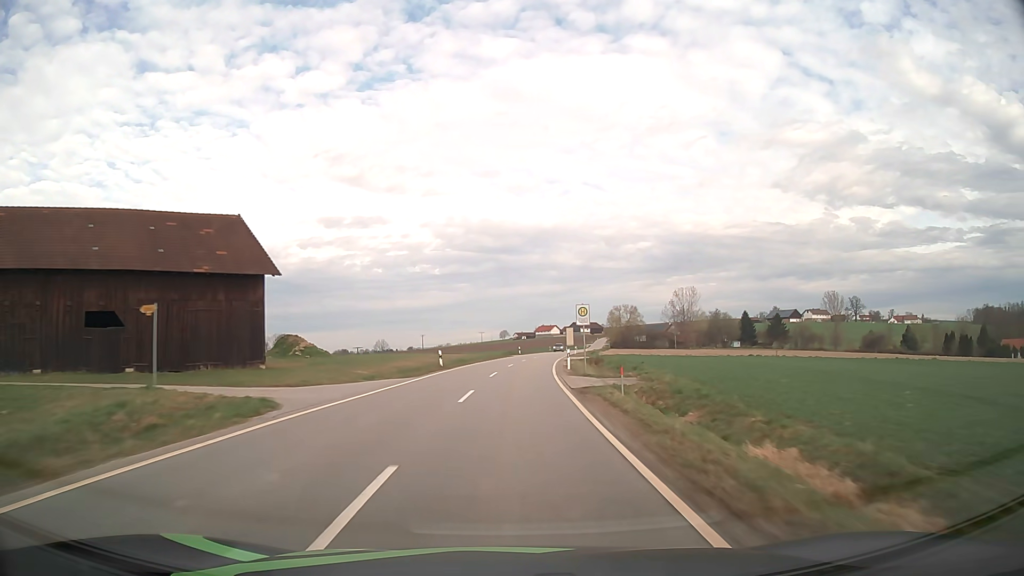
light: Day
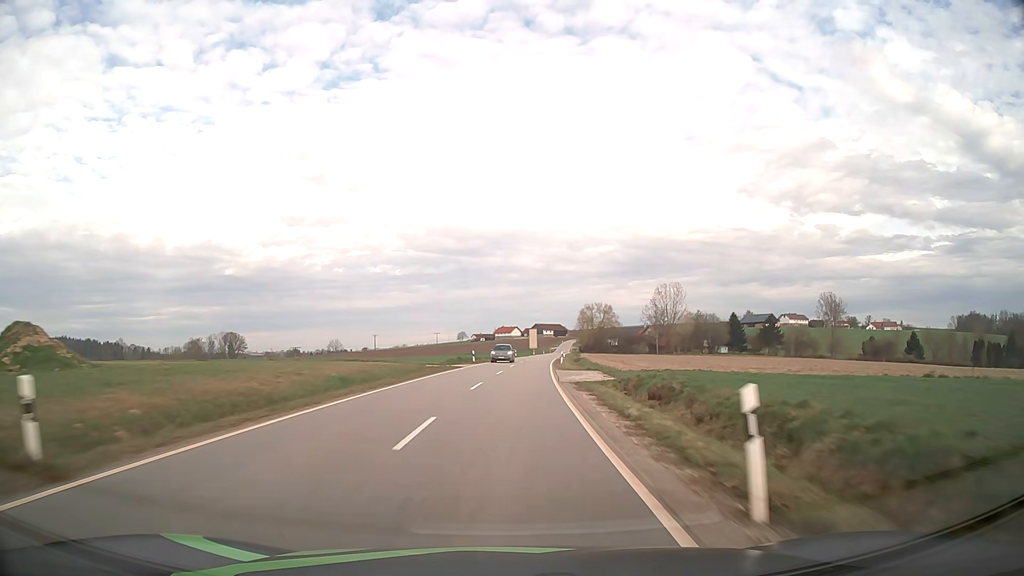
(+0.9, +31.3) m; +3°
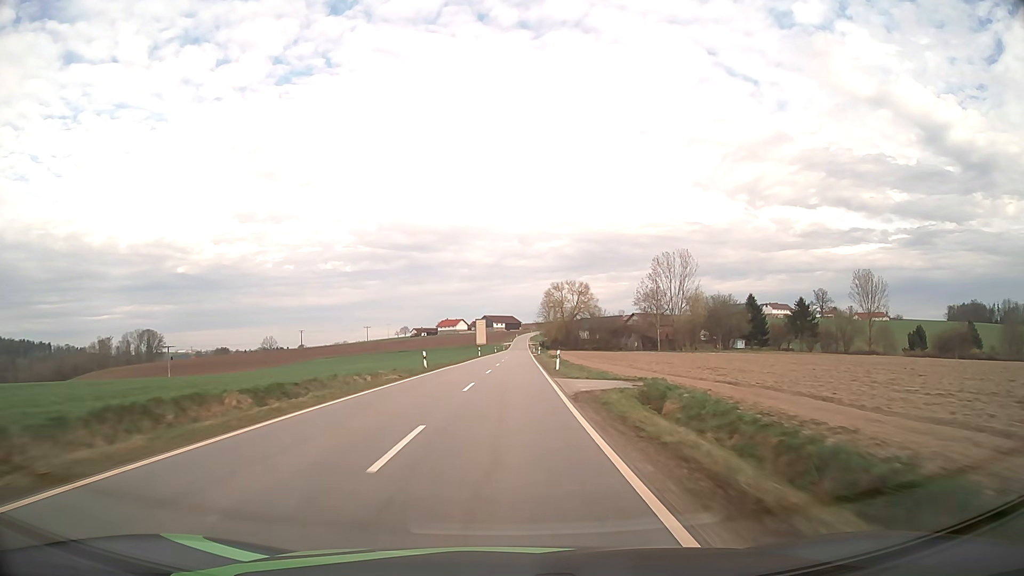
(+3.1, +62.5) m; +4°
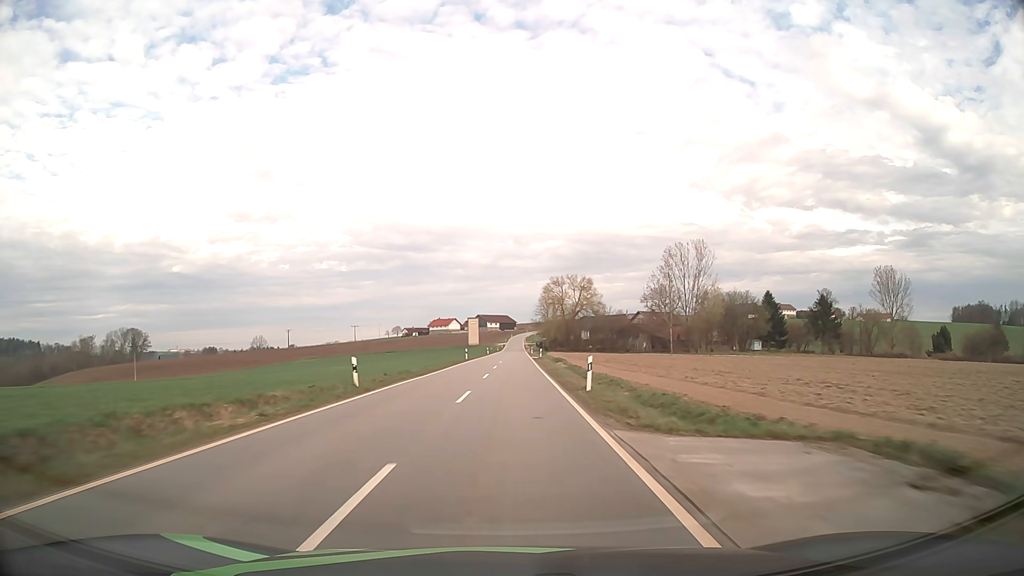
(+0.1, +15.7) m; +1°
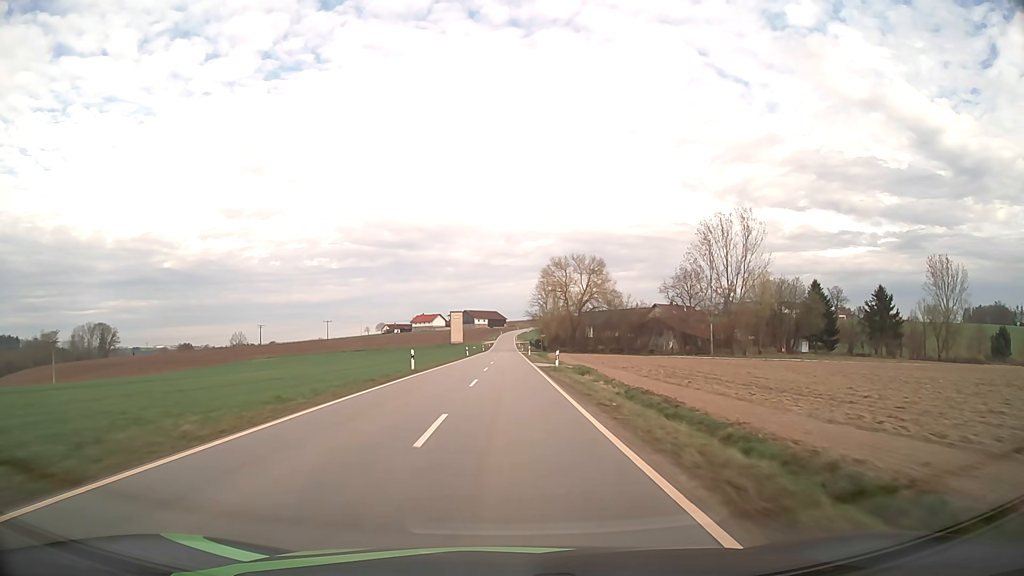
(+0.2, +31.4) m; +1°
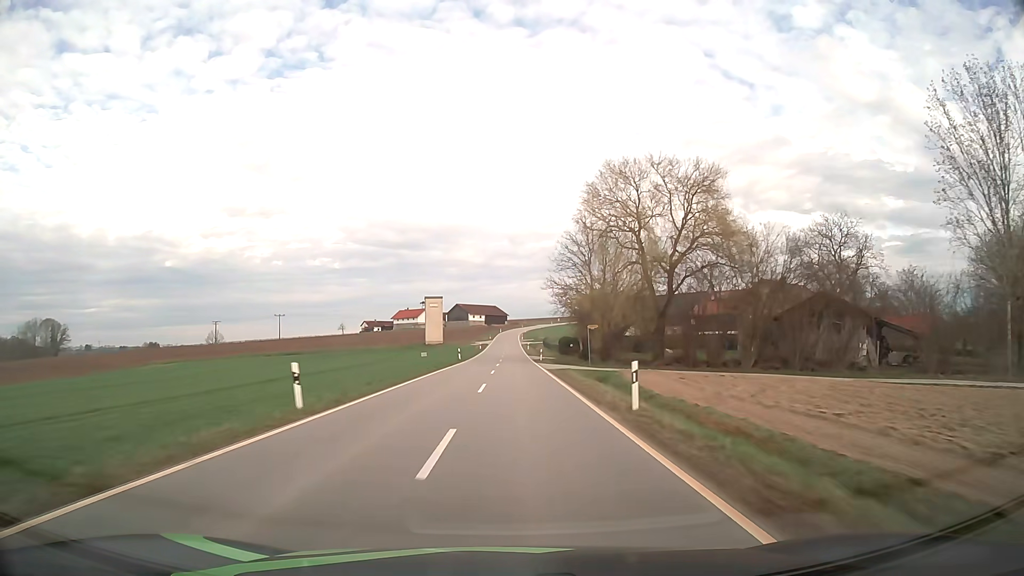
(0.0, +63.1) m; 0°
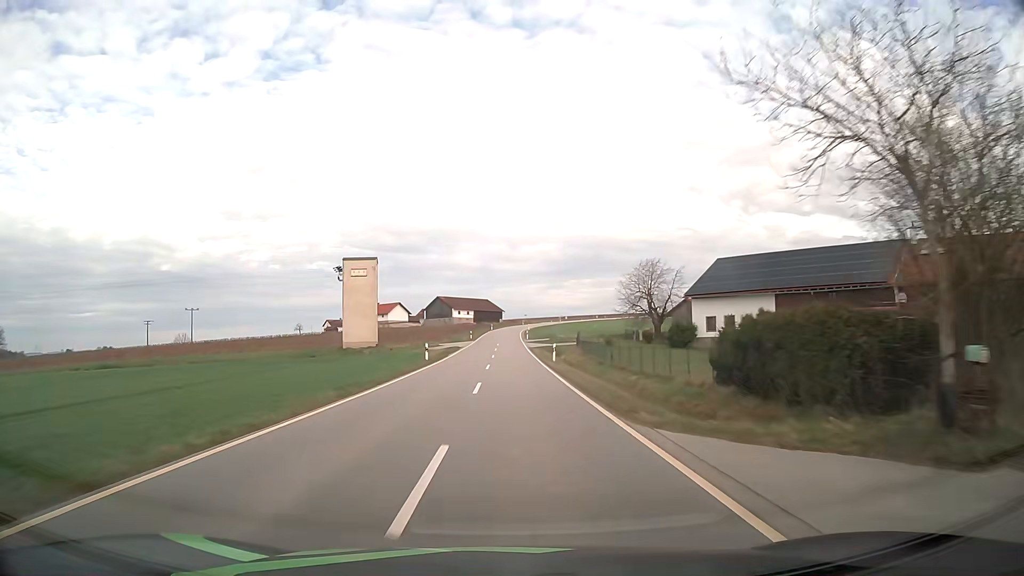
(+0.3, +63.1) m; 0°
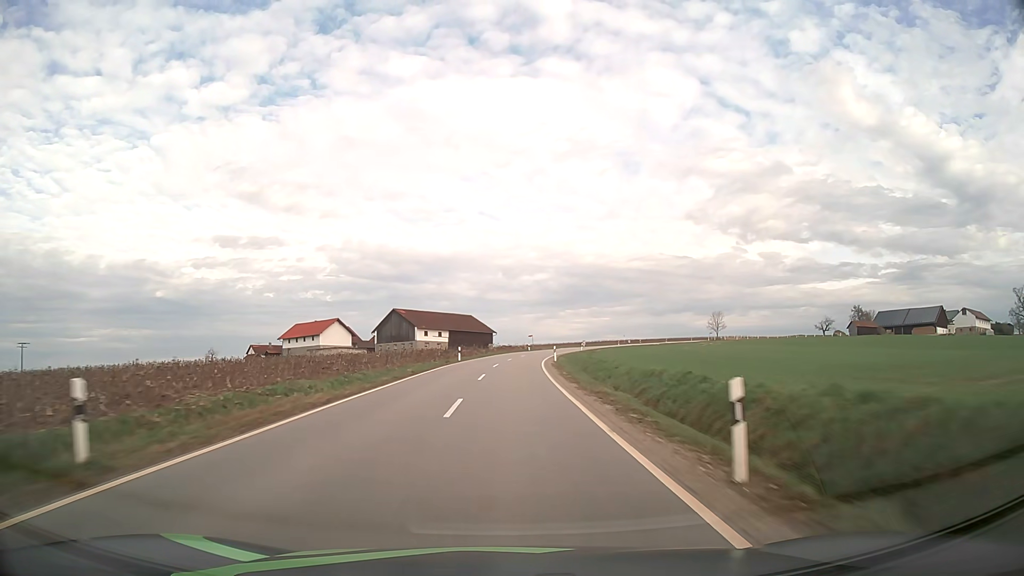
(+0.2, +77.9) m; 0°
(0, +10) (0, +20) (0, +30) (+1, +40) (+2, +50) (+2, +60) (+4, +70) (+5, +80) (+7, +89) (+10, +99) m
